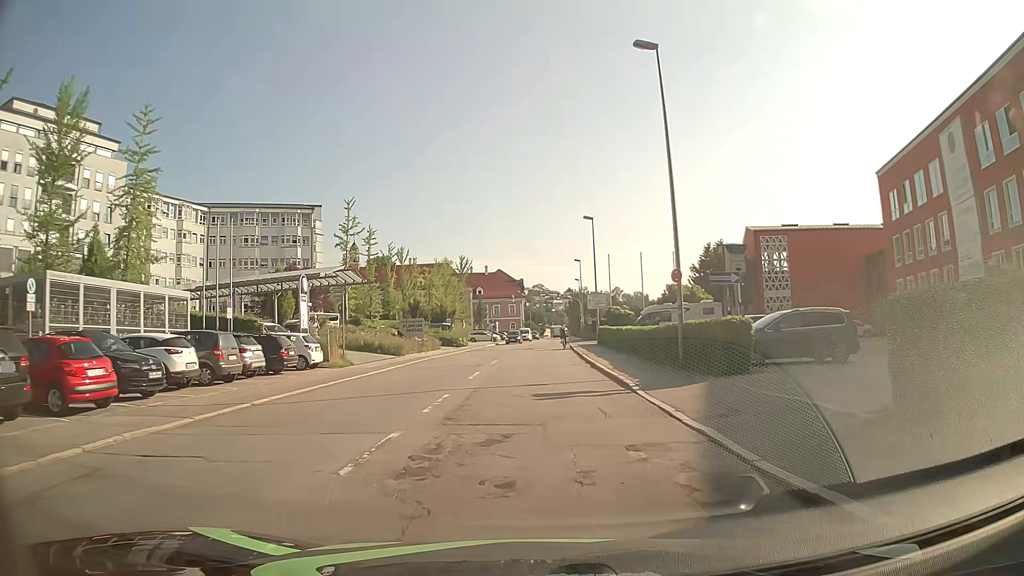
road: tertiary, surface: asphalt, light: Day
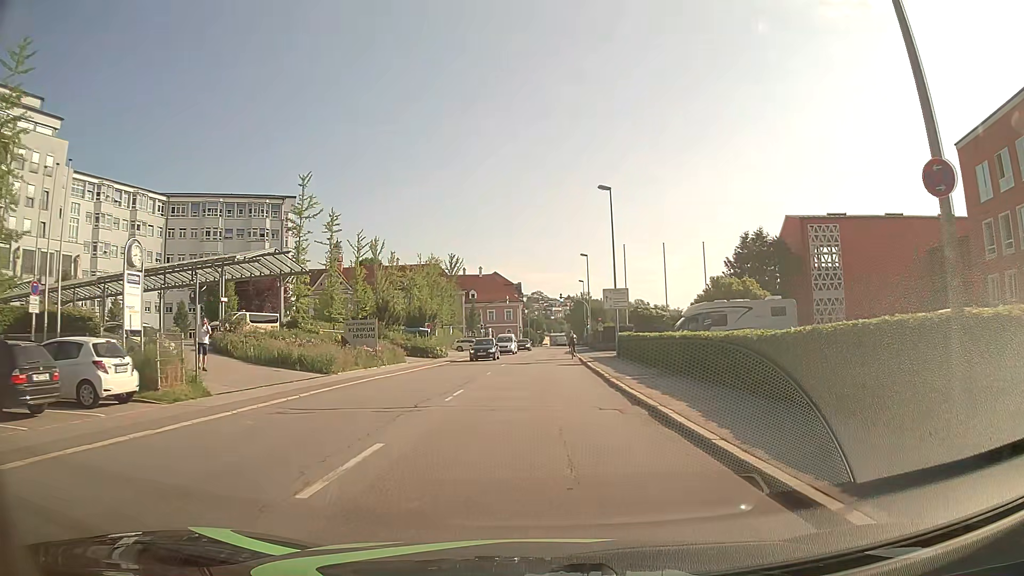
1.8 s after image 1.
(0.0, +13.8) m; -1°
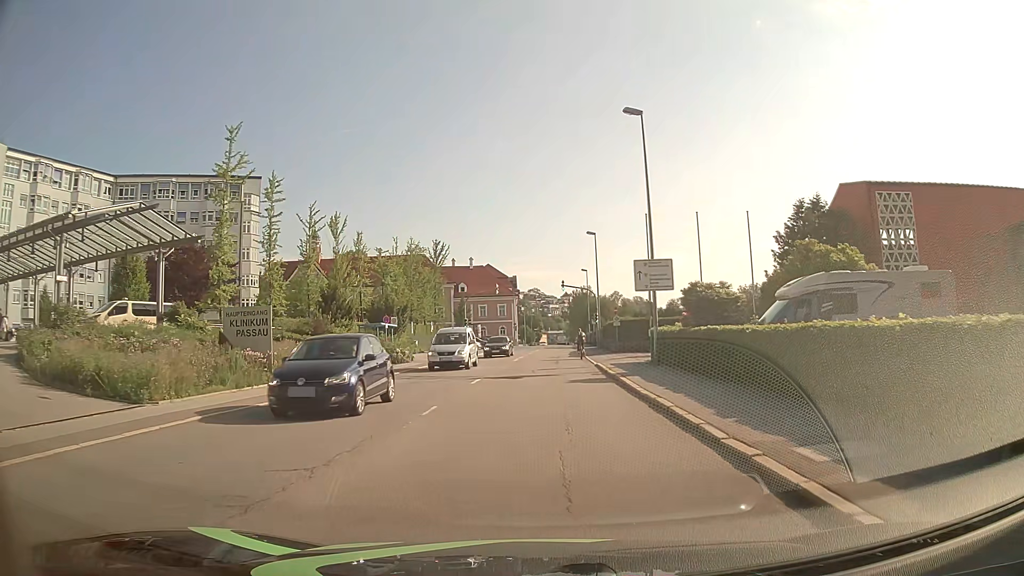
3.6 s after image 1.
(+0.1, +13.8) m; 0°
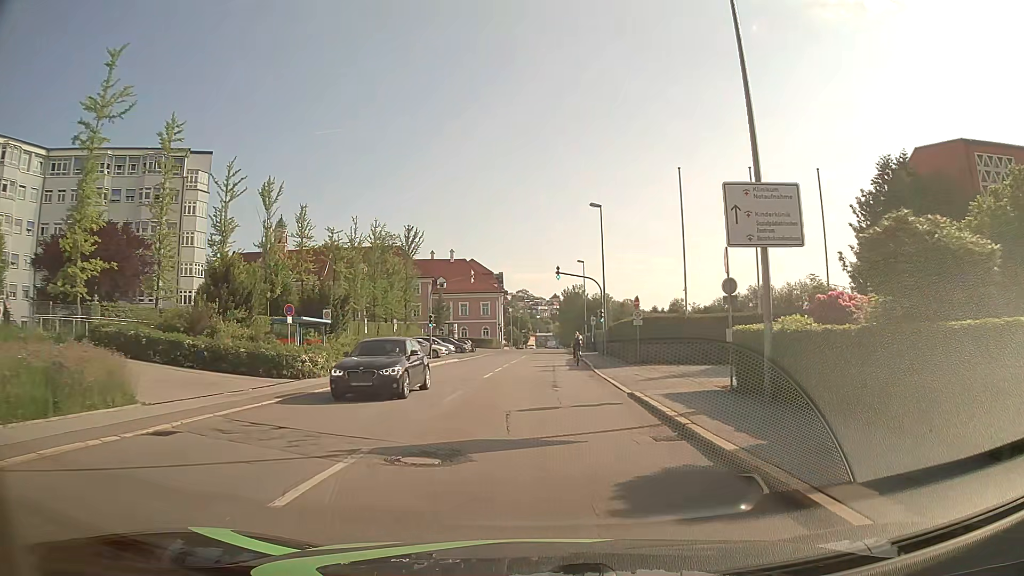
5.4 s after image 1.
(+0.2, +13.8) m; +2°
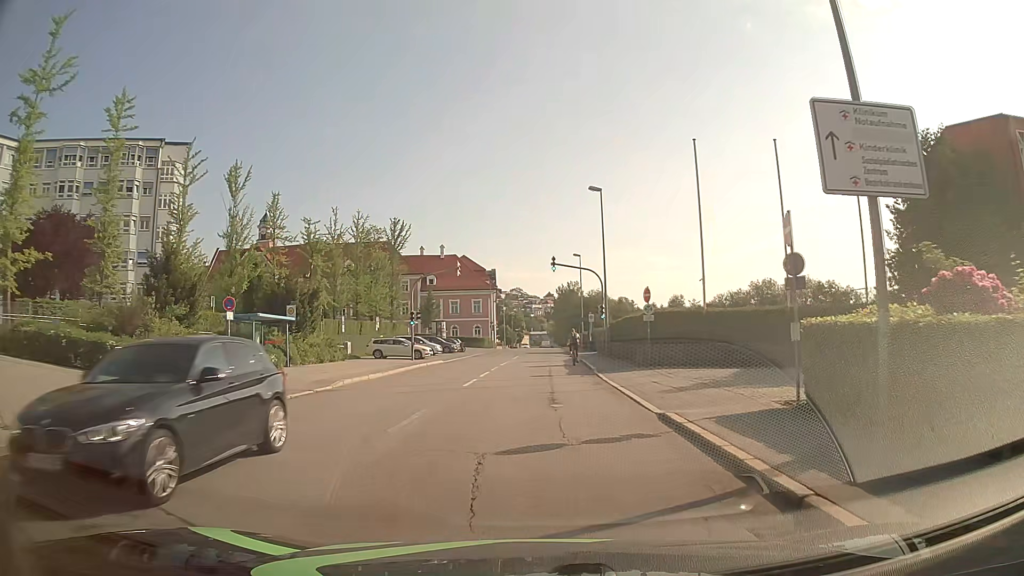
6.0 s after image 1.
(0.0, +4.6) m; 0°
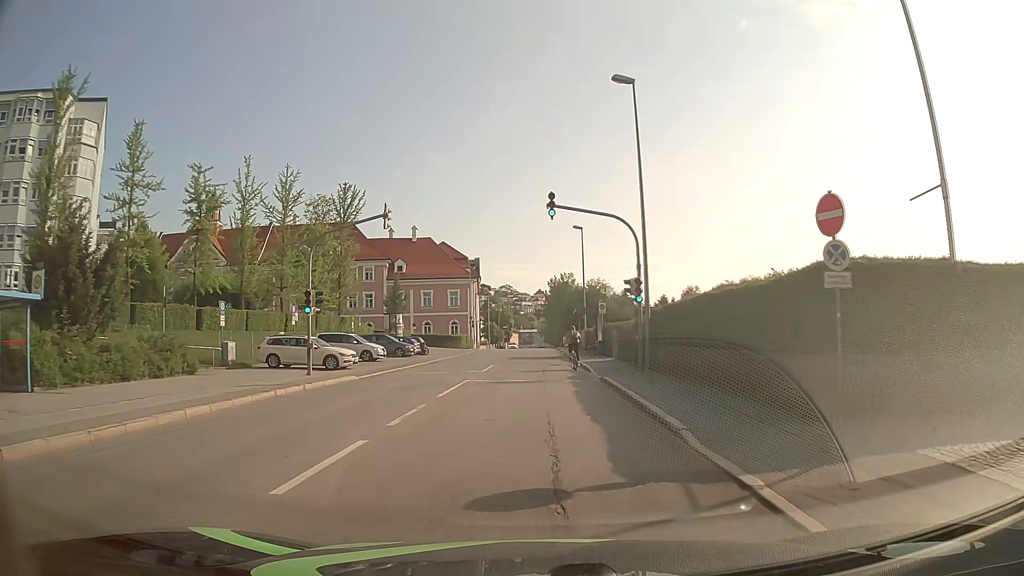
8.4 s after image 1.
(+0.2, +17.6) m; +1°
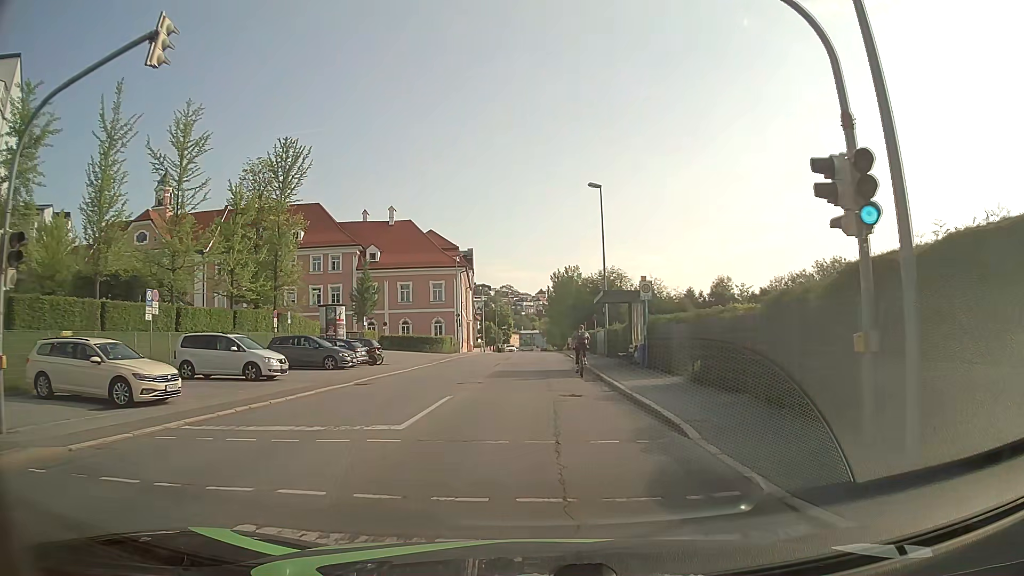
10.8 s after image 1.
(0.0, +15.9) m; 0°
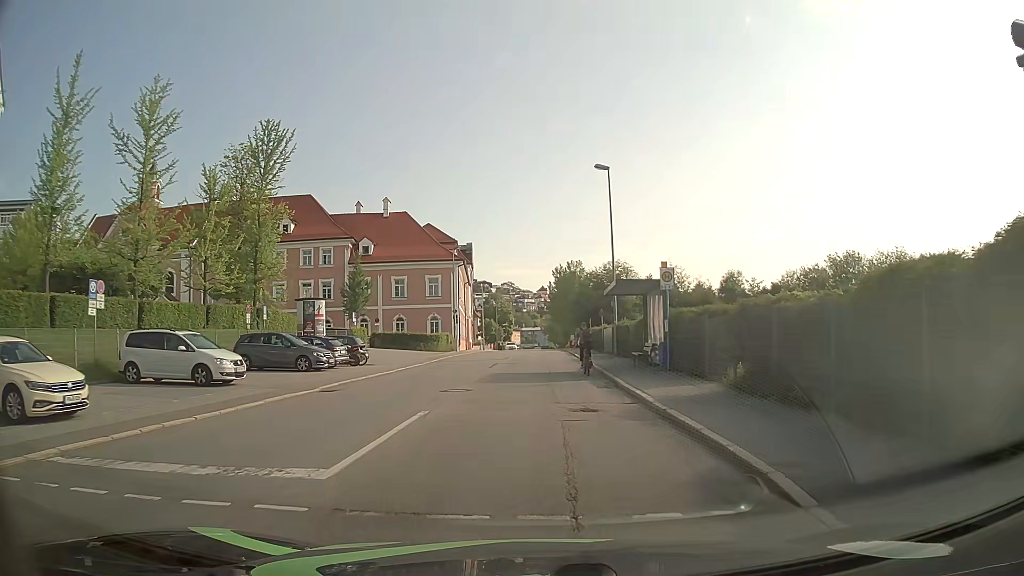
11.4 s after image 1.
(0.0, +3.7) m; 0°
(0, +10) (0, +20) (0, +30) (0, +40) (0, +50) (0, +60) (0, +70) (0, +80) (0, +90) (+1, +100) m
